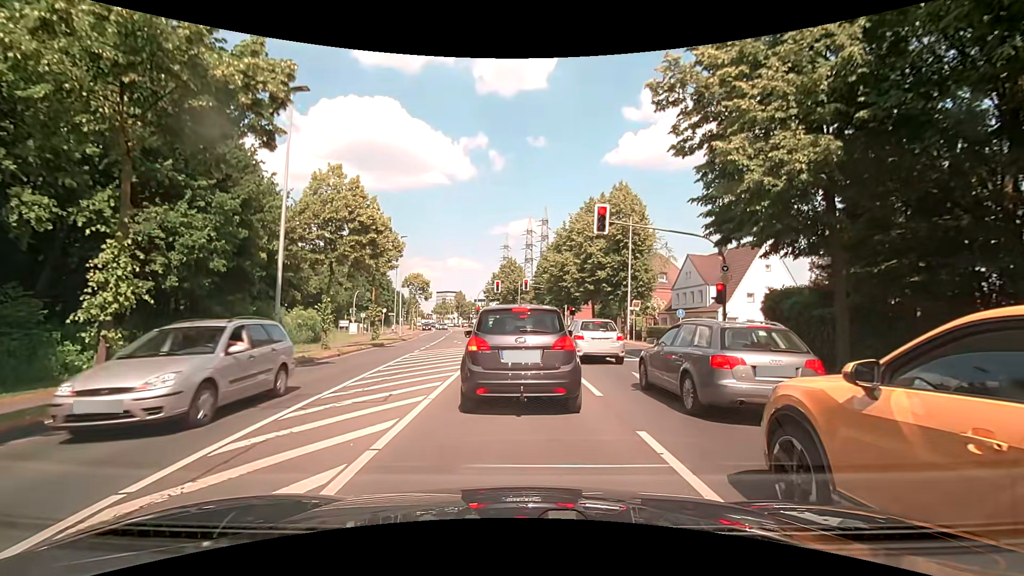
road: secondary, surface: asphalt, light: Day
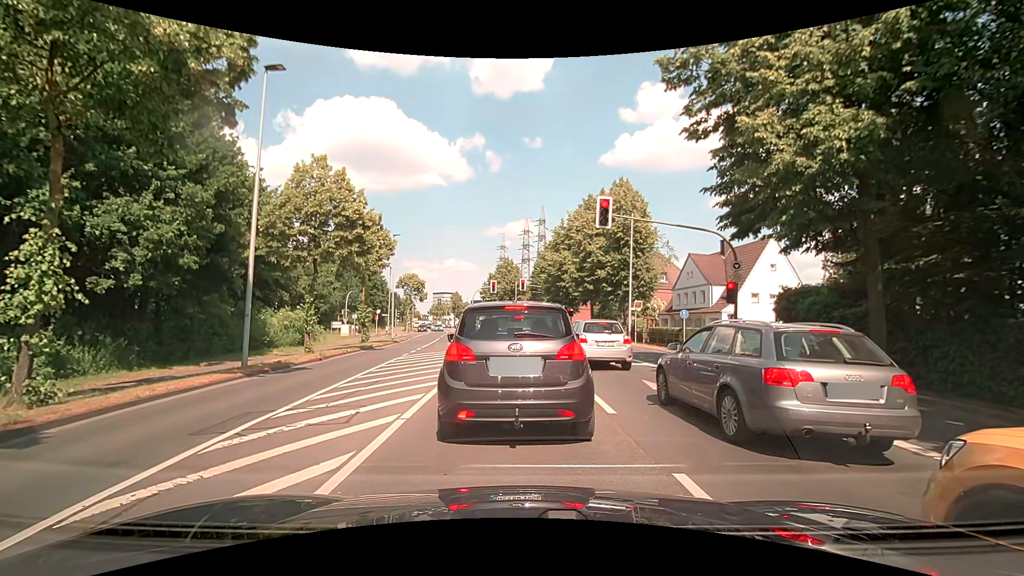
(0.0, +1.6) m; +1°
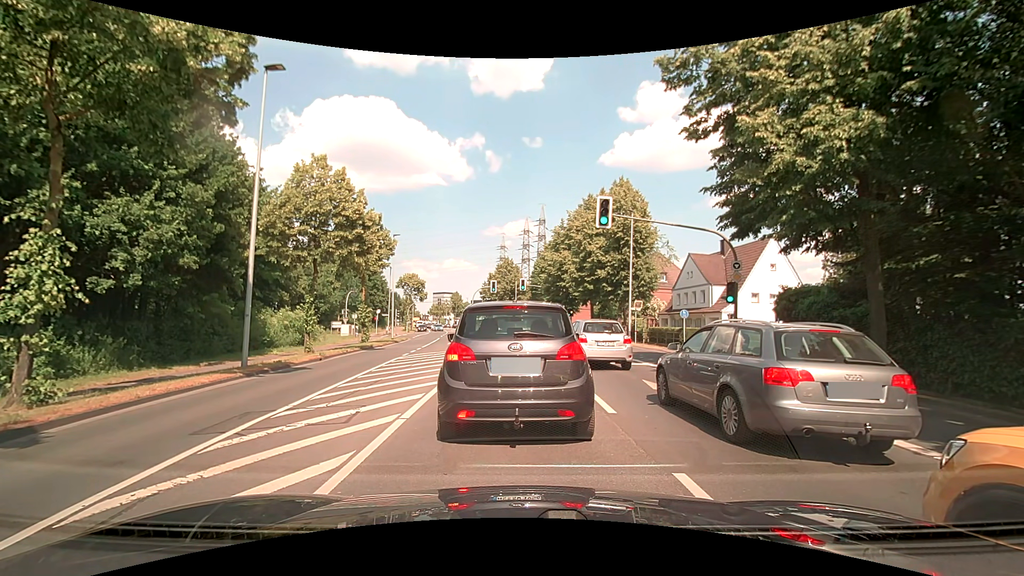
(0.0, +0.1) m; 0°
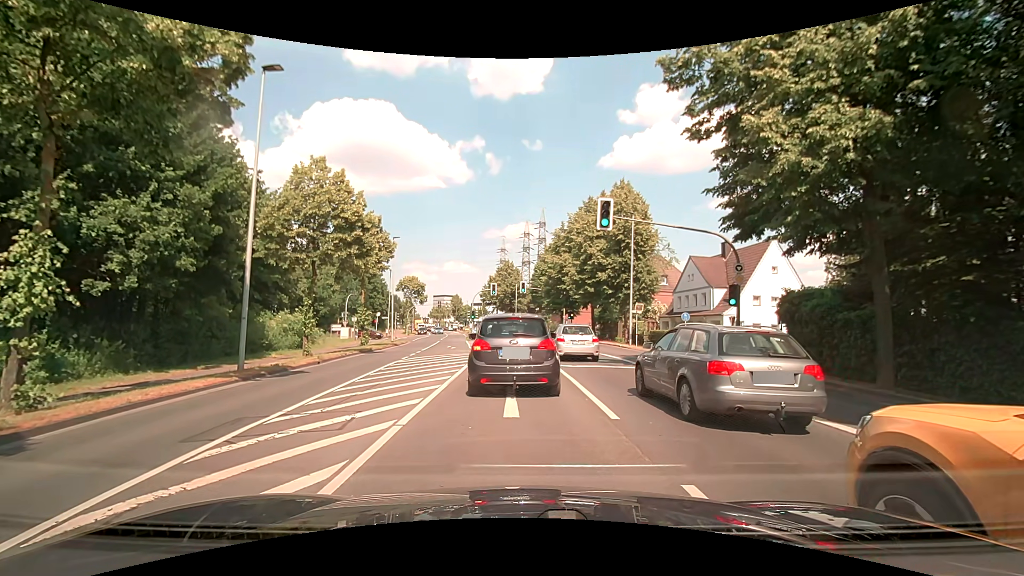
(0.0, +0.2) m; 0°
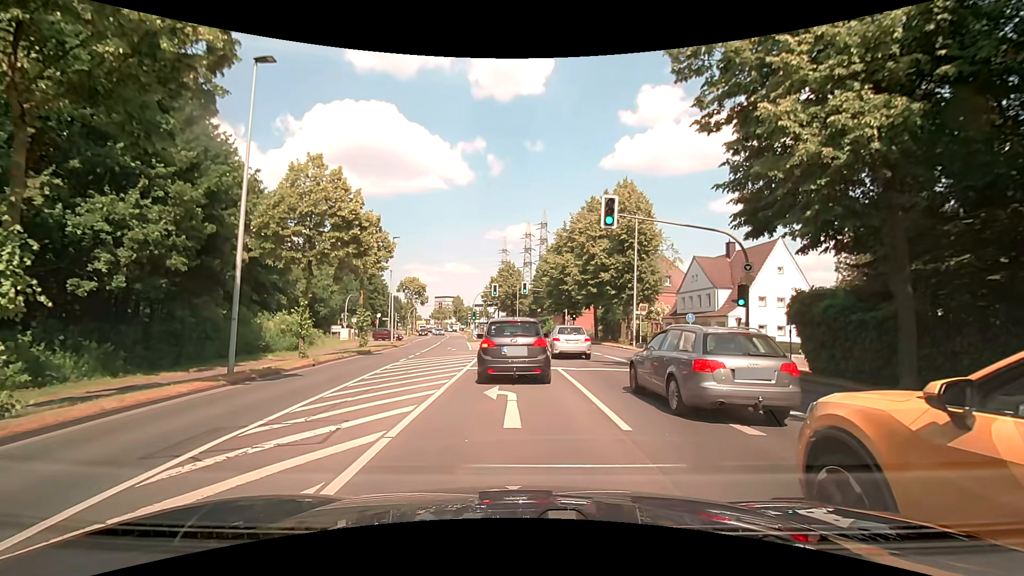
(0.0, +0.7) m; 0°
